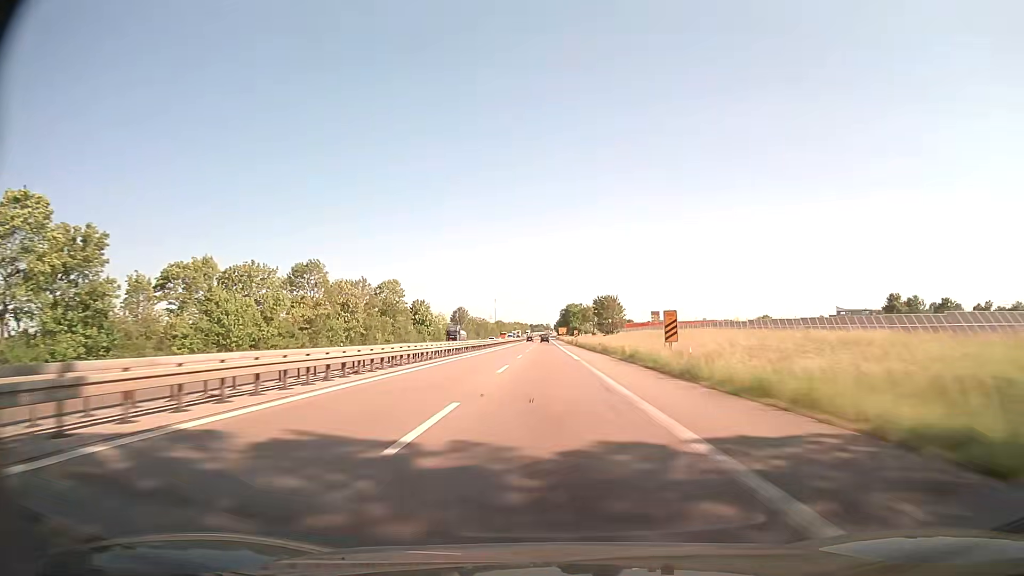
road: trunk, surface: asphalt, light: Day
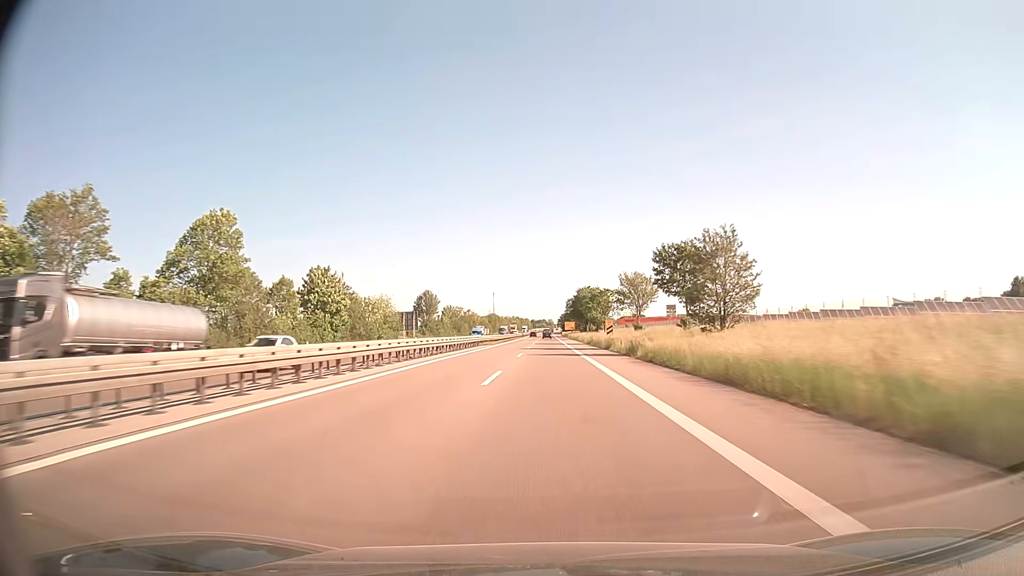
(-0.4, +64.7) m; 0°
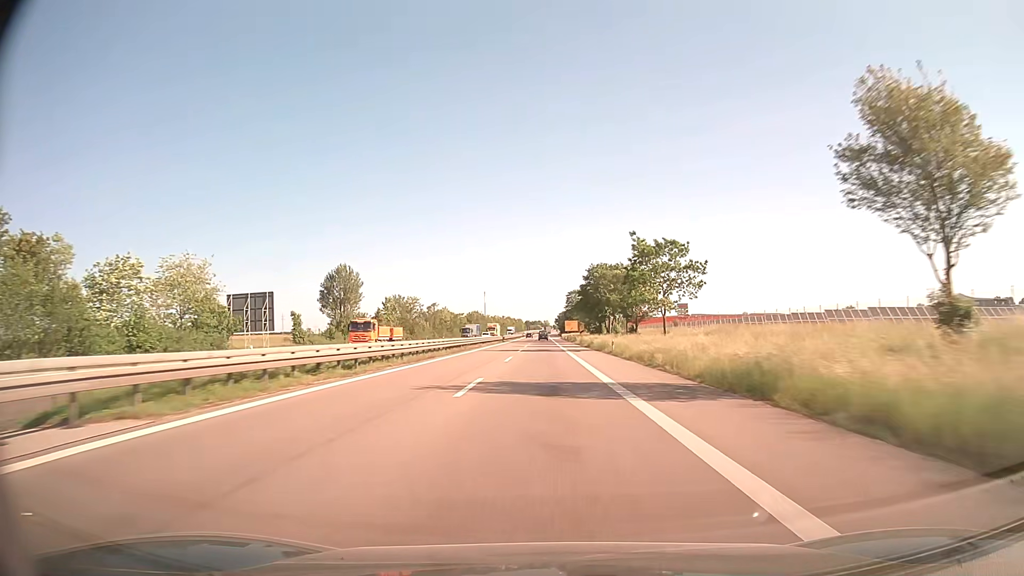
(+0.2, +62.0) m; 0°
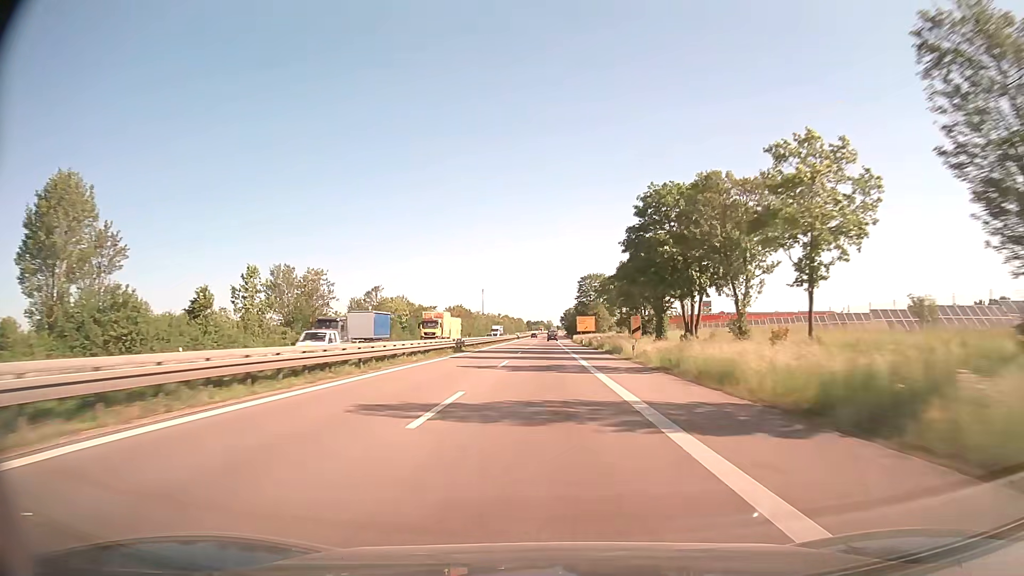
(-0.4, +59.6) m; 0°
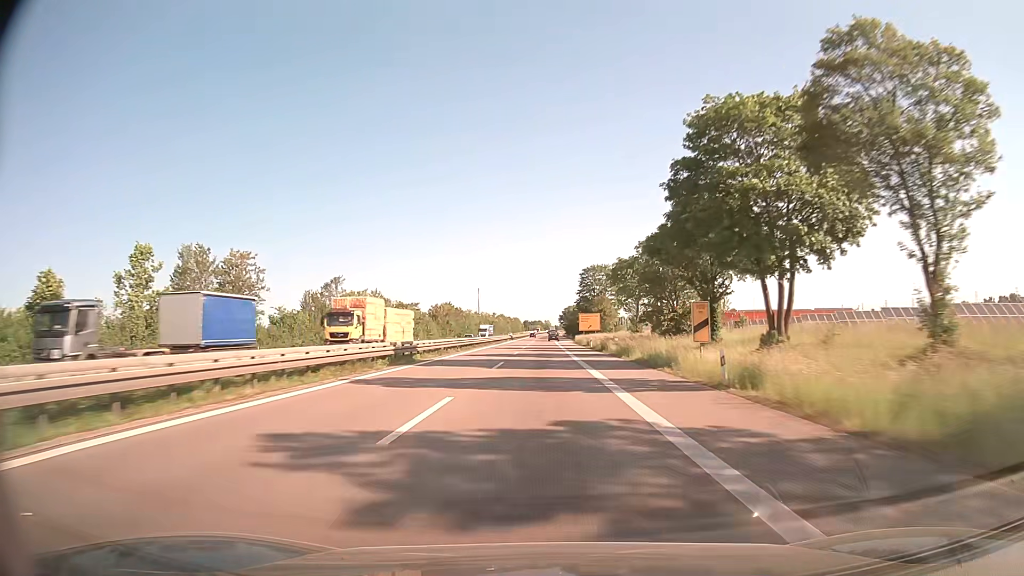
(0.0, +19.4) m; 0°
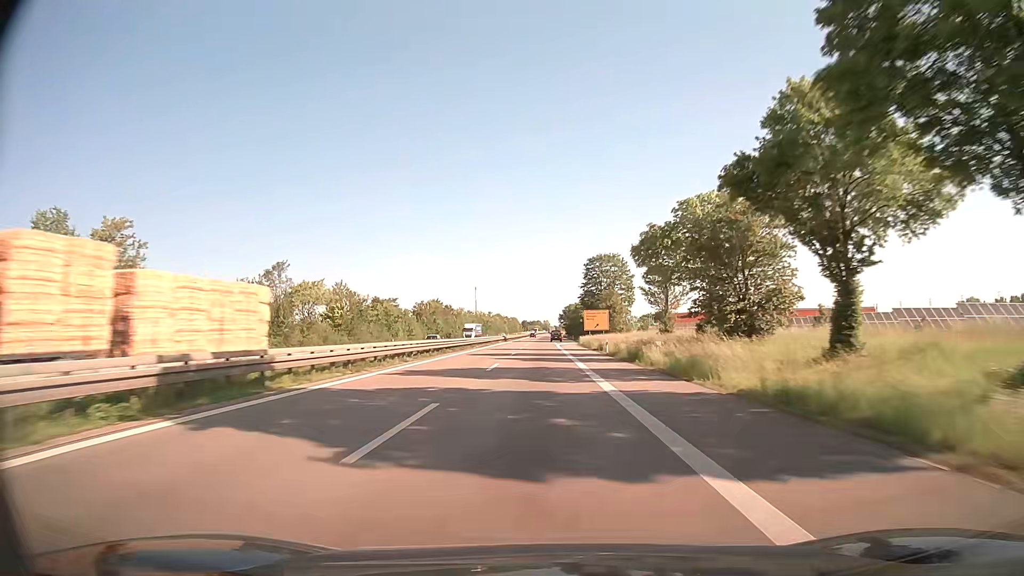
(0.0, +19.1) m; 0°
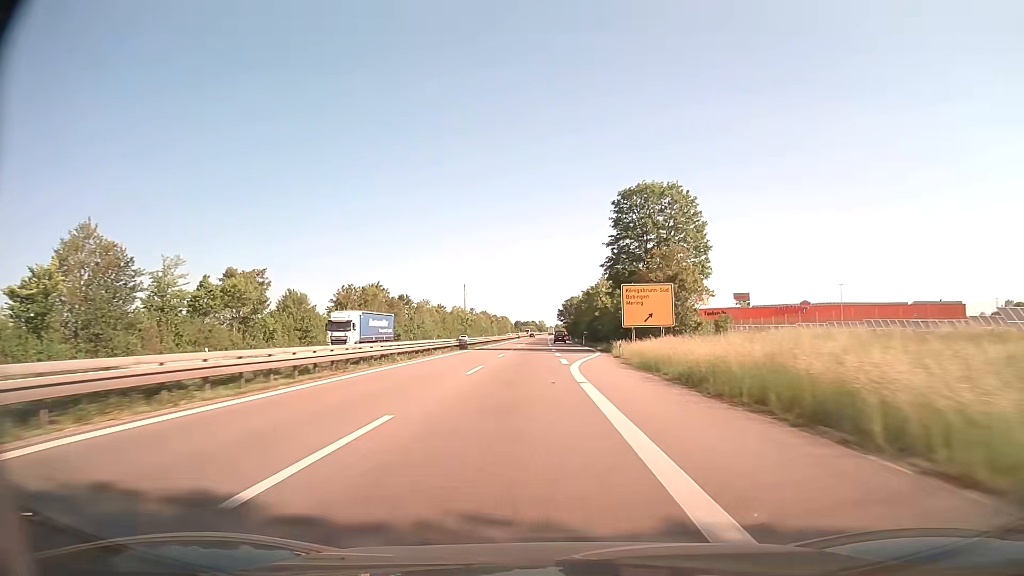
(+0.1, +56.0) m; 0°
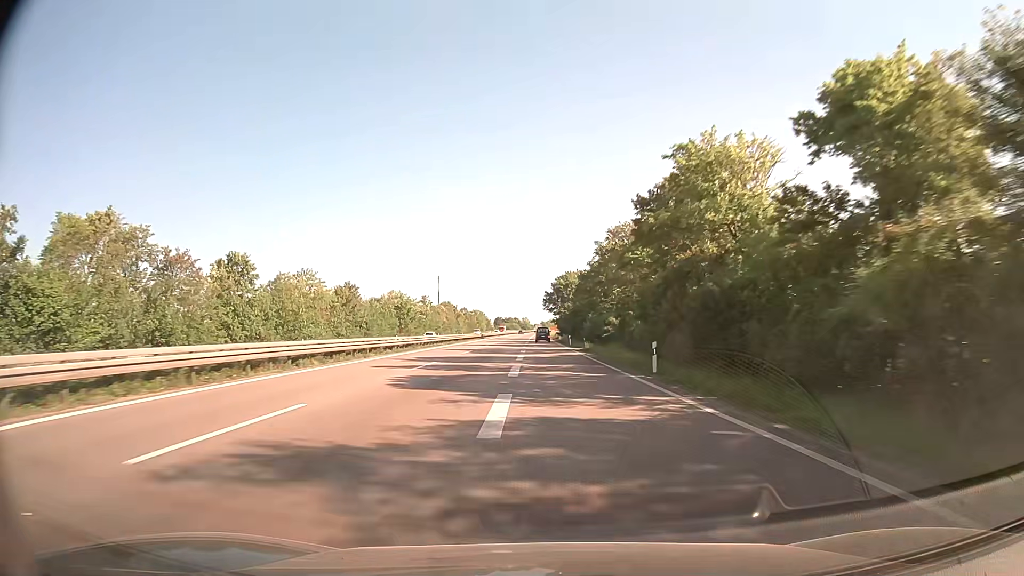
(+0.9, +70.7) m; +1°
